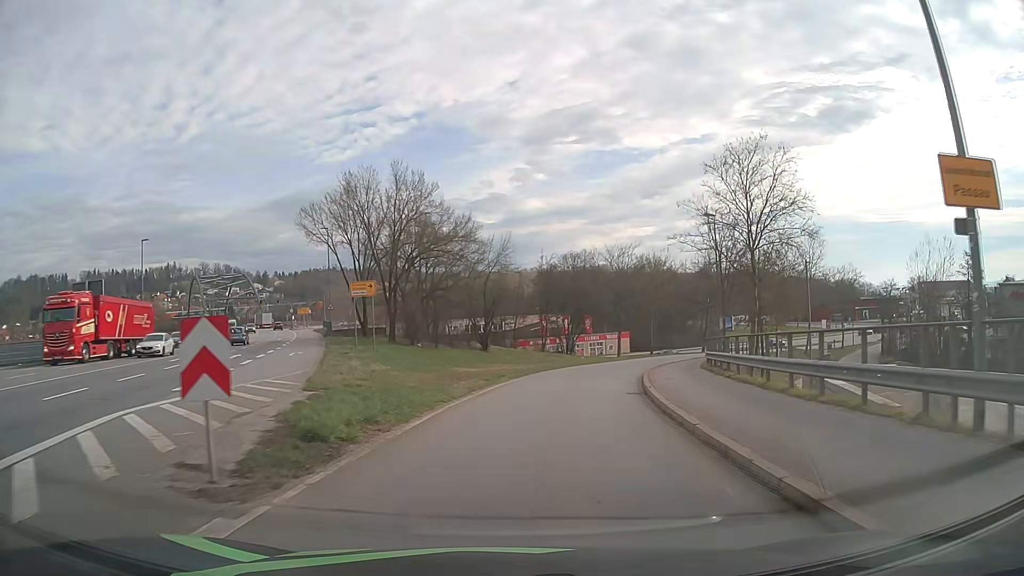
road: primary_link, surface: asphalt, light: Day
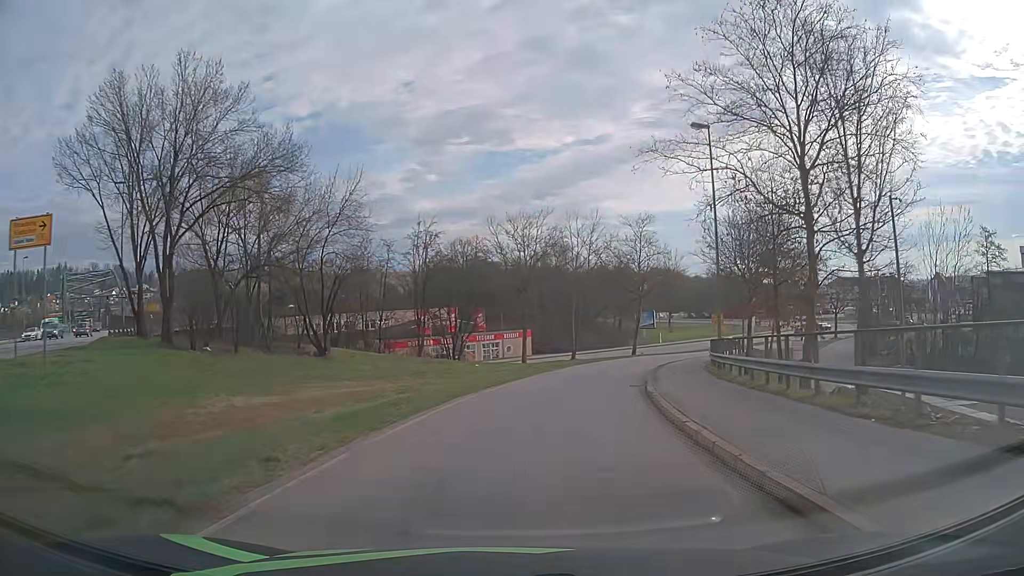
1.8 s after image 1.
(+1.8, +20.6) m; +10°
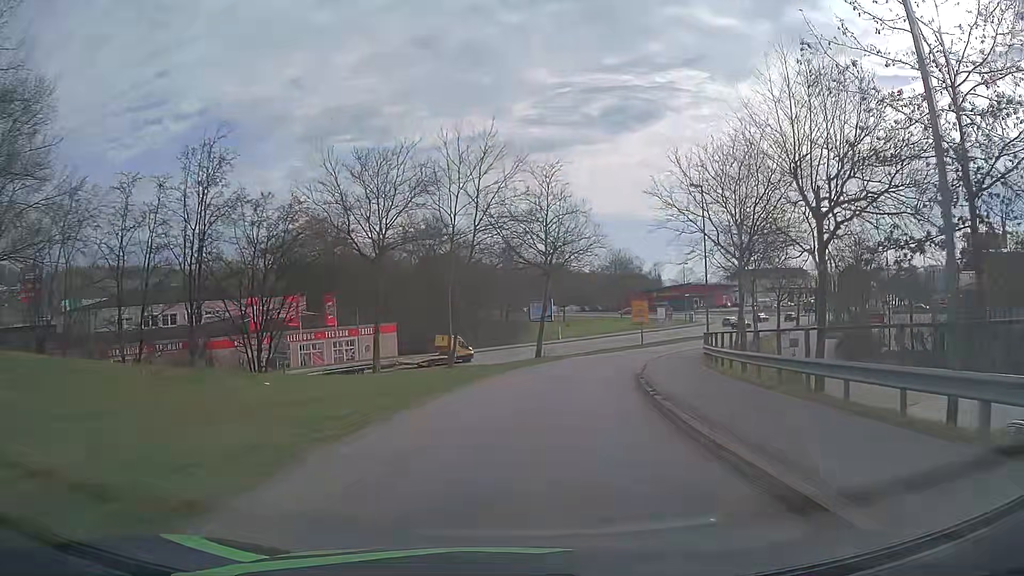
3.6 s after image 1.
(+1.7, +20.5) m; +10°
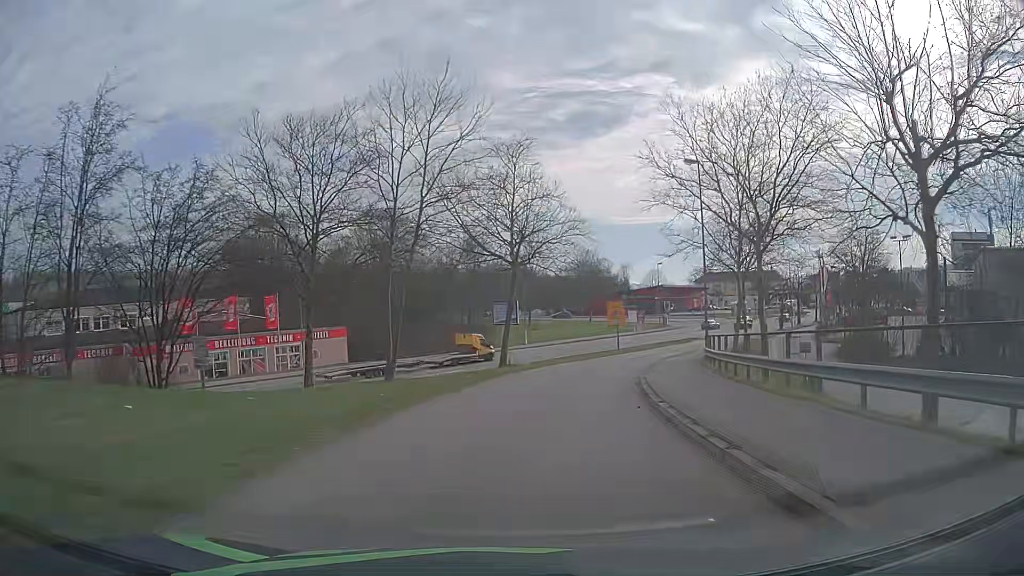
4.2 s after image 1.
(+0.2, +6.9) m; +3°
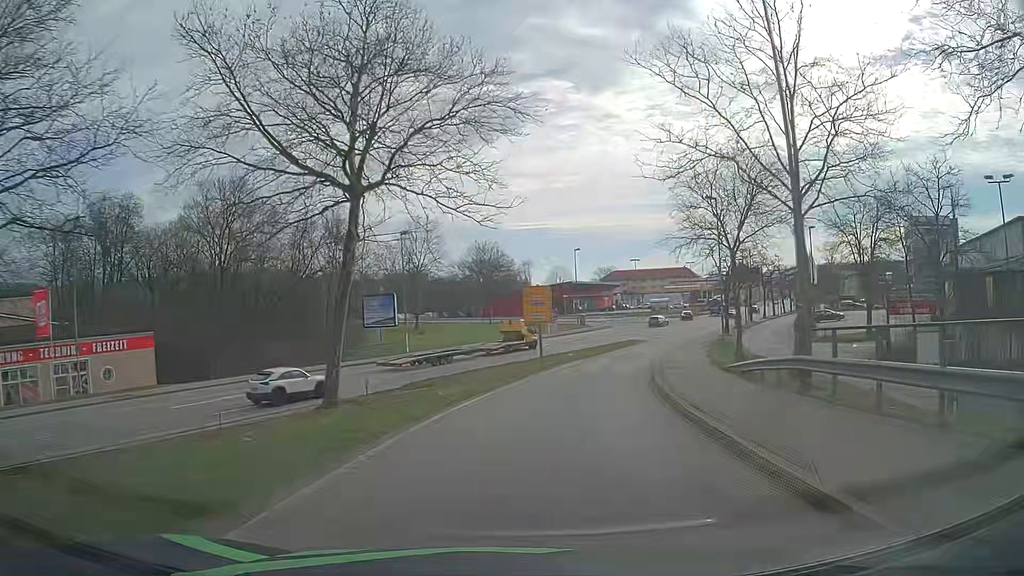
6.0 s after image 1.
(+1.5, +20.7) m; +8°
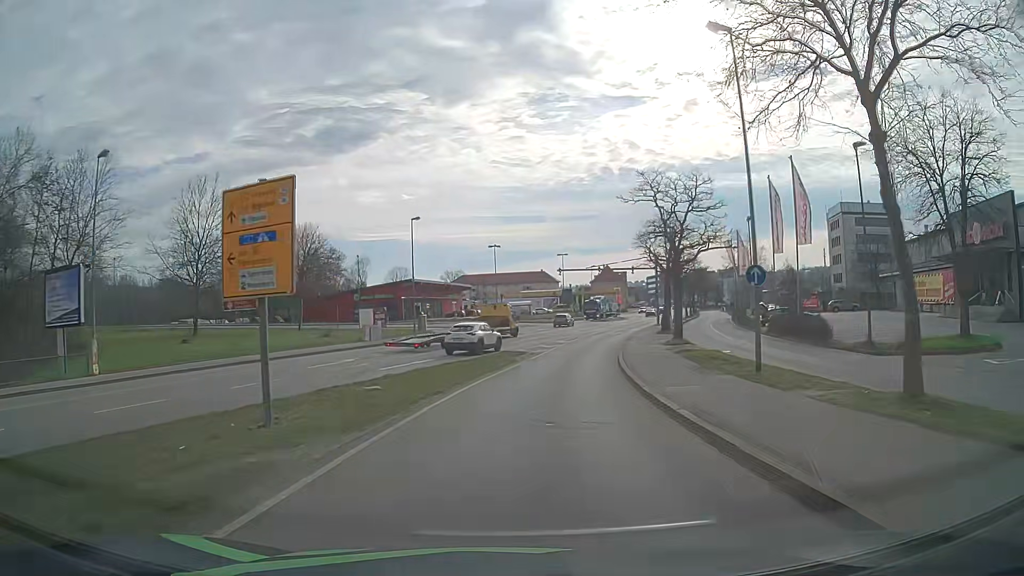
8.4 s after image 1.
(+3.6, +27.7) m; +13°
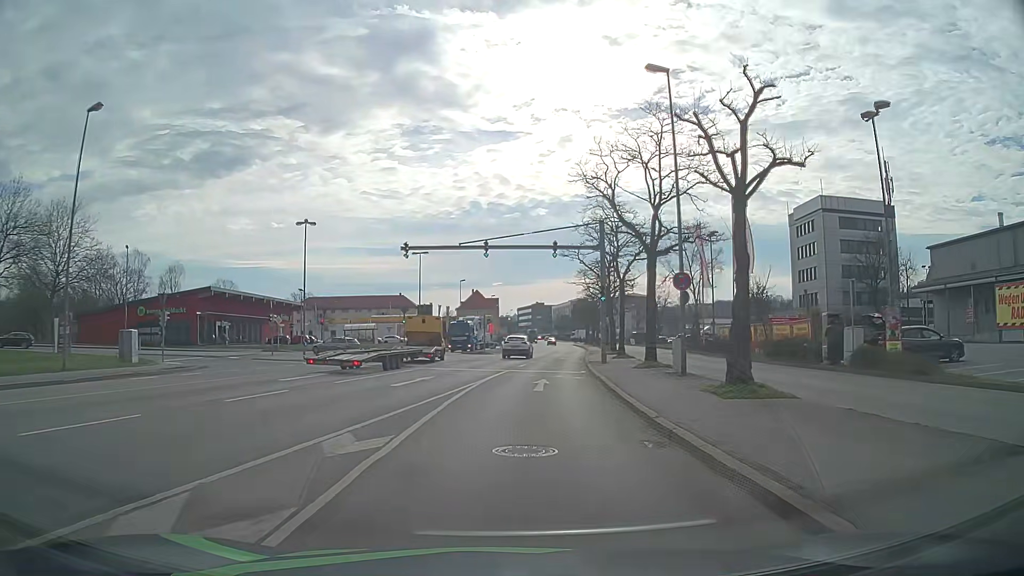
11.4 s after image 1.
(+3.7, +35.1) m; +12°
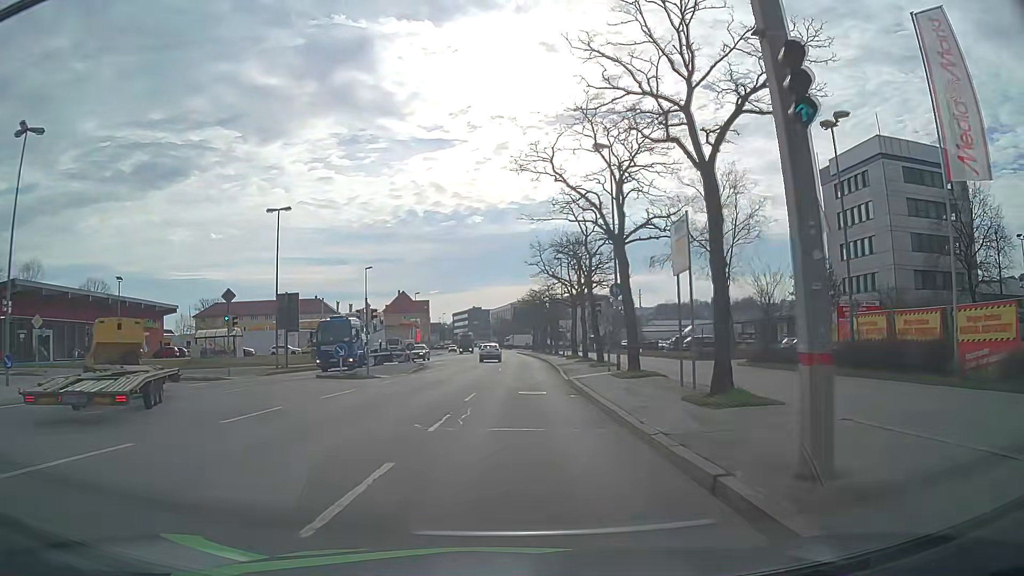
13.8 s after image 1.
(+1.6, +28.2) m; +5°
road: primary
(0, +10) (0, +20) (+1, +30) (+1, +40) (+1, +50) (+1, +60) (+2, +70) (+2, +80) (+2, +90) (+1, +100) m
